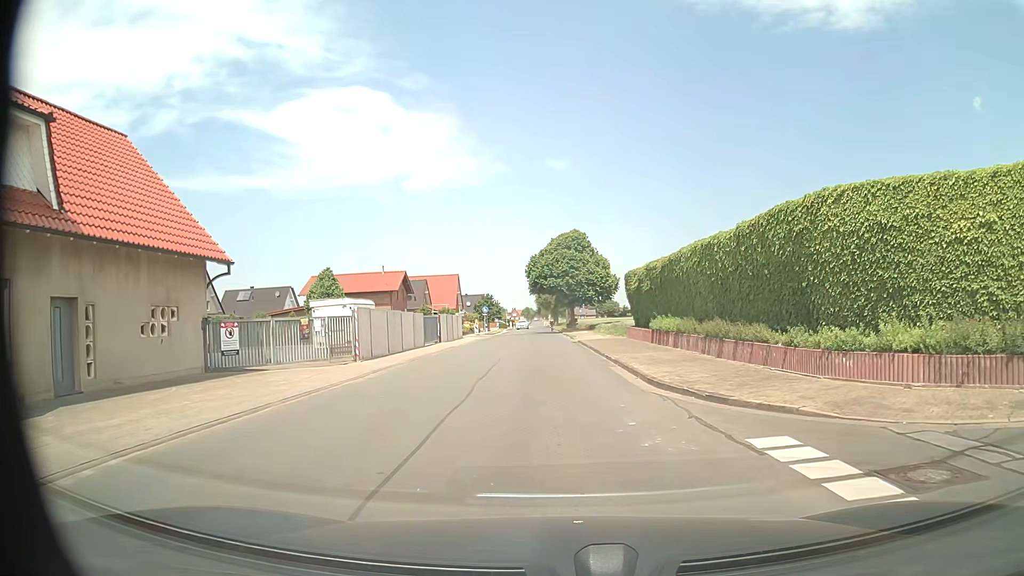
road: residential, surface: asphalt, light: Day
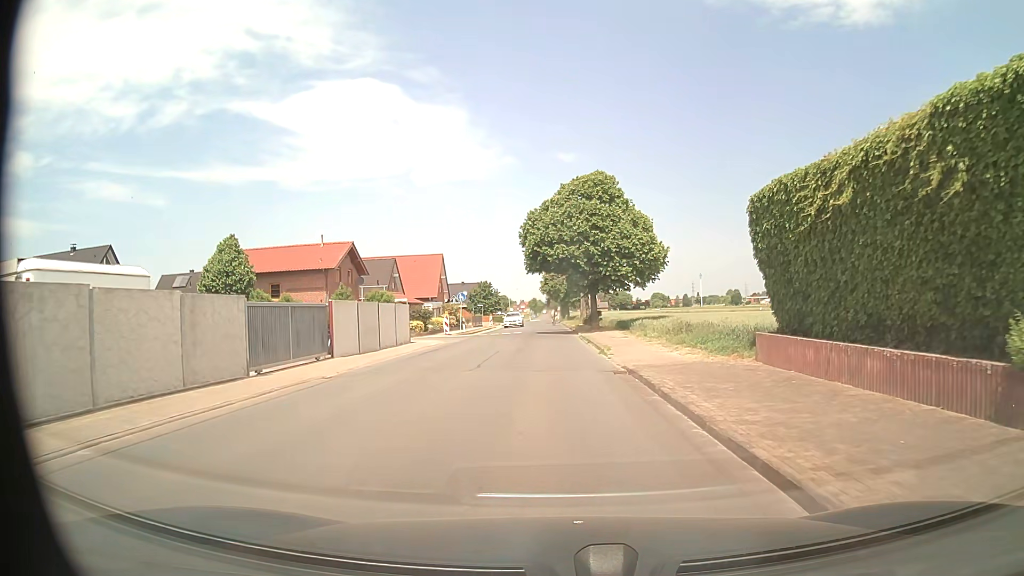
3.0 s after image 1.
(-0.1, +24.0) m; -1°
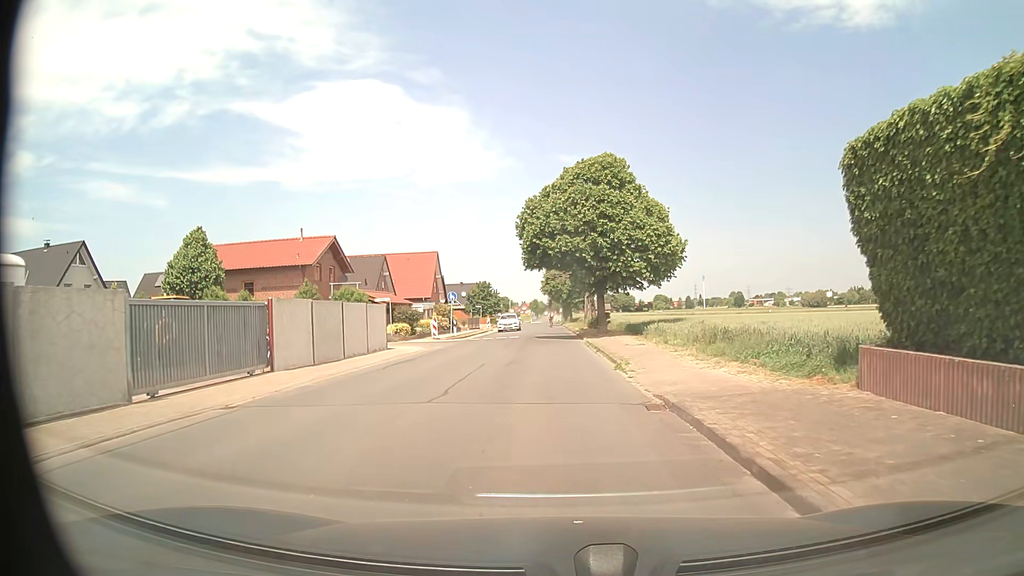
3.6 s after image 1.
(0.0, +5.1) m; 0°
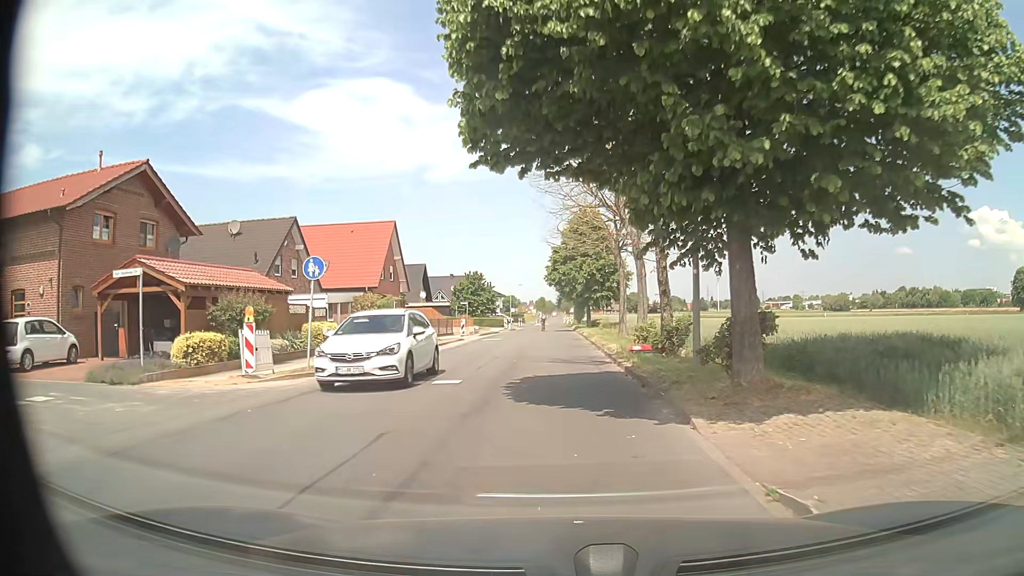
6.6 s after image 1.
(-0.1, +26.1) m; -1°
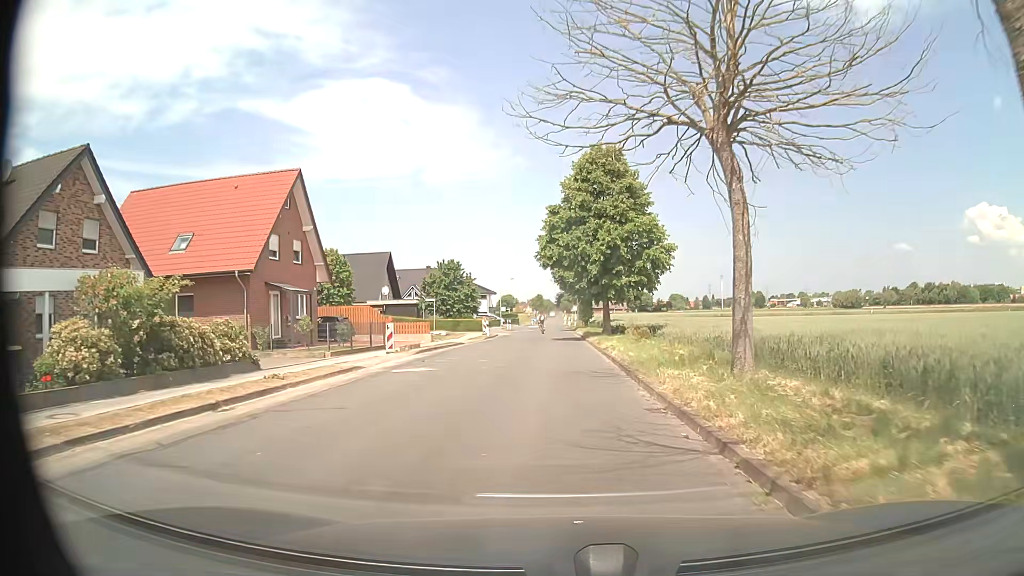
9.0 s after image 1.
(+0.1, +21.3) m; 0°
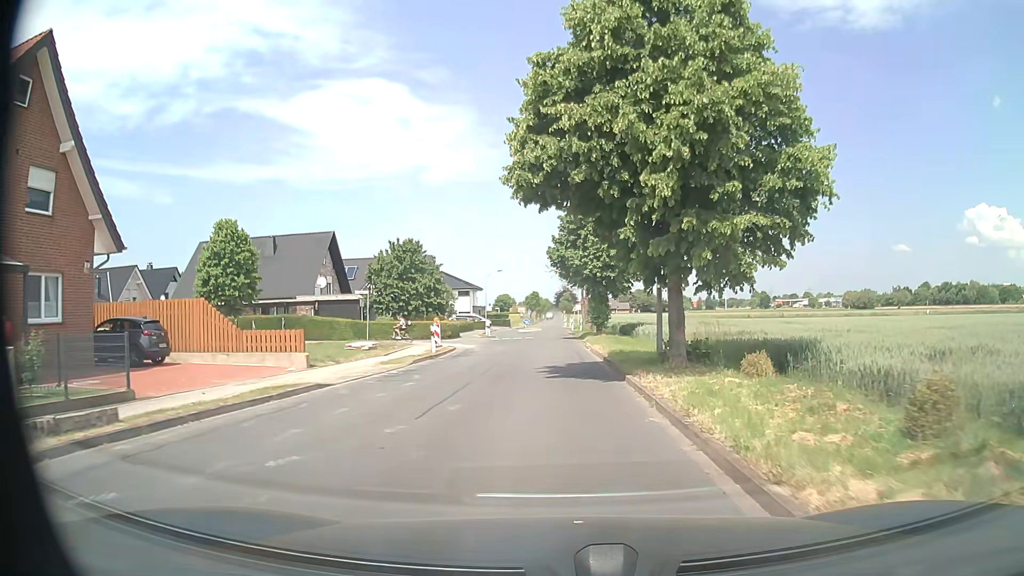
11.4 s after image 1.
(+0.1, +21.0) m; +1°
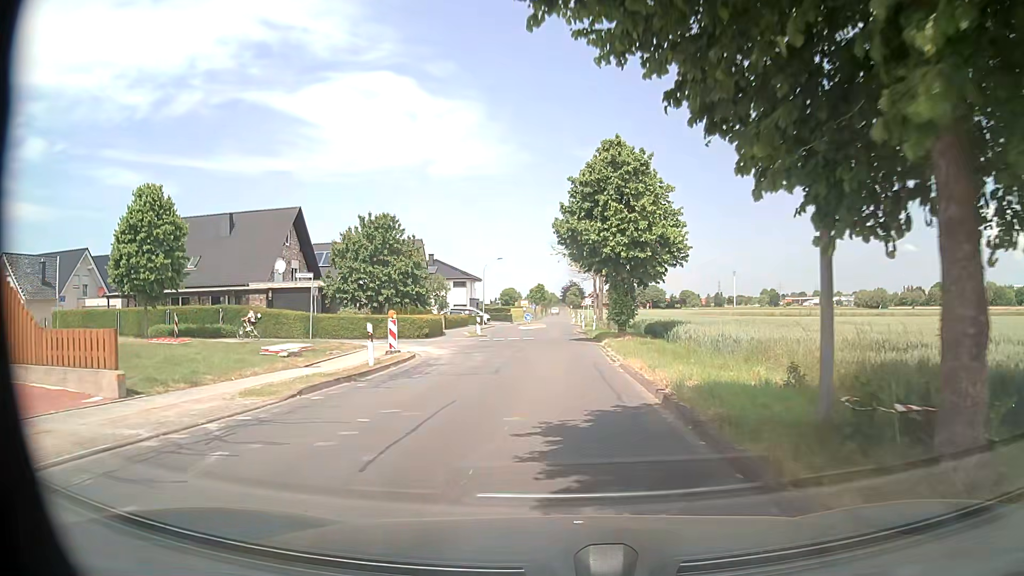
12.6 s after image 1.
(-0.1, +10.3) m; -1°
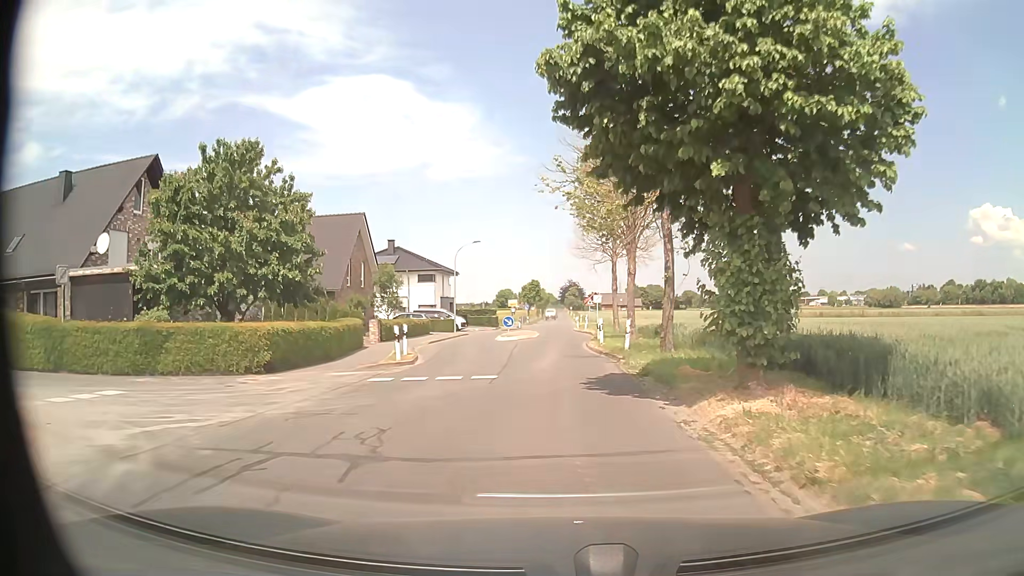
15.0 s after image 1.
(0.0, +20.5) m; 0°
